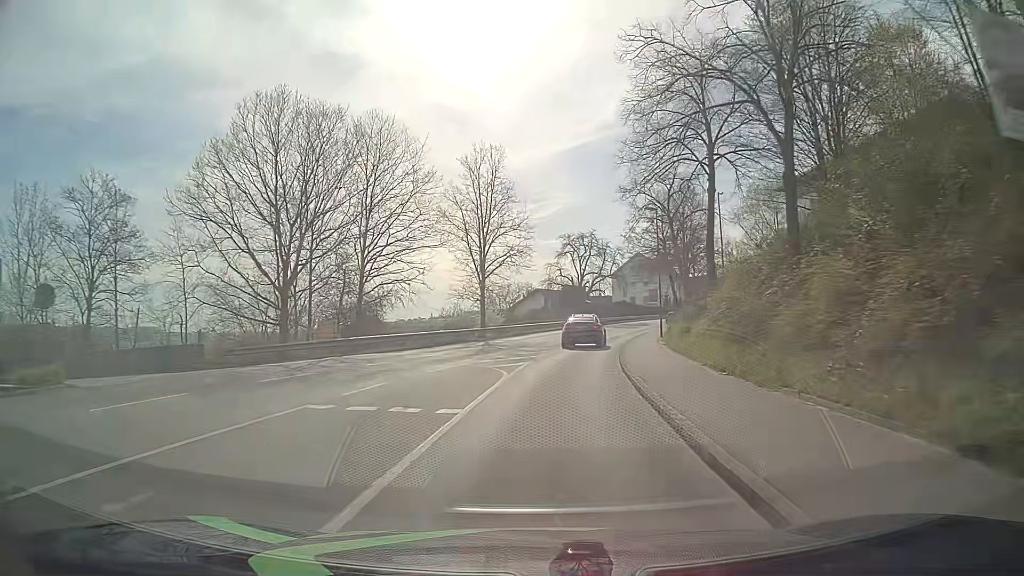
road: tertiary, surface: asphalt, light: Day
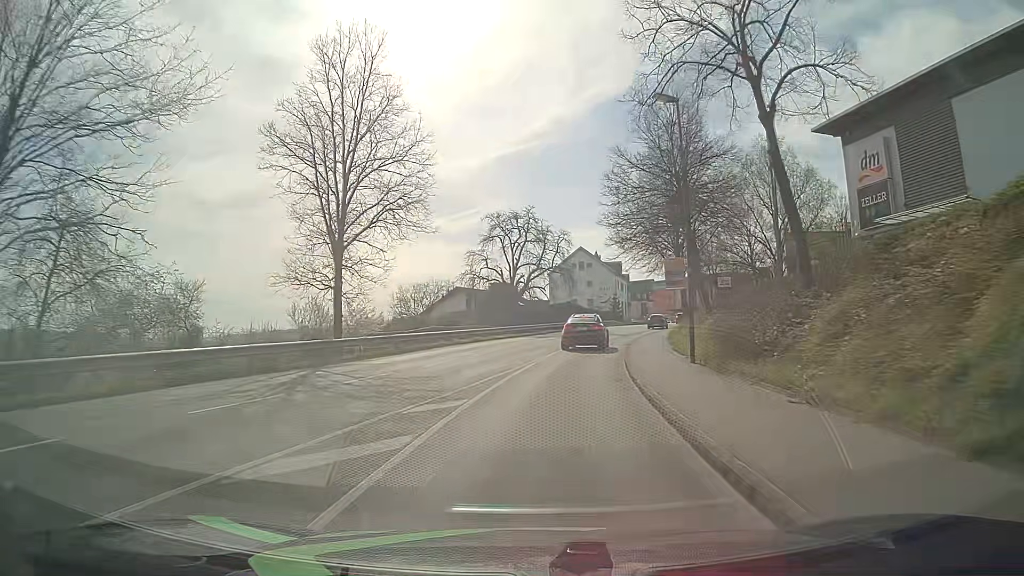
(+1.2, +22.4) m; +5°
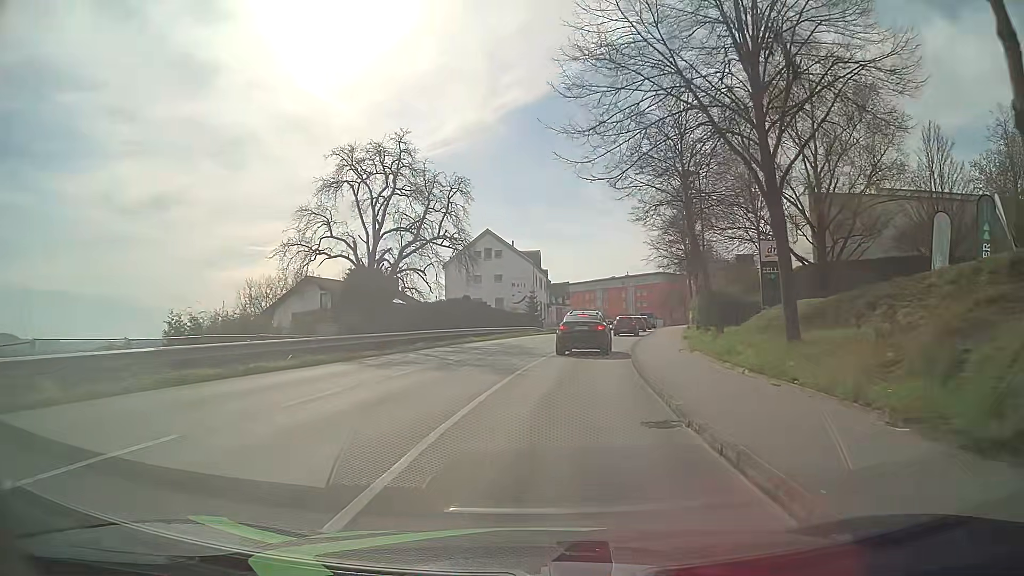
(+2.0, +28.0) m; +8°
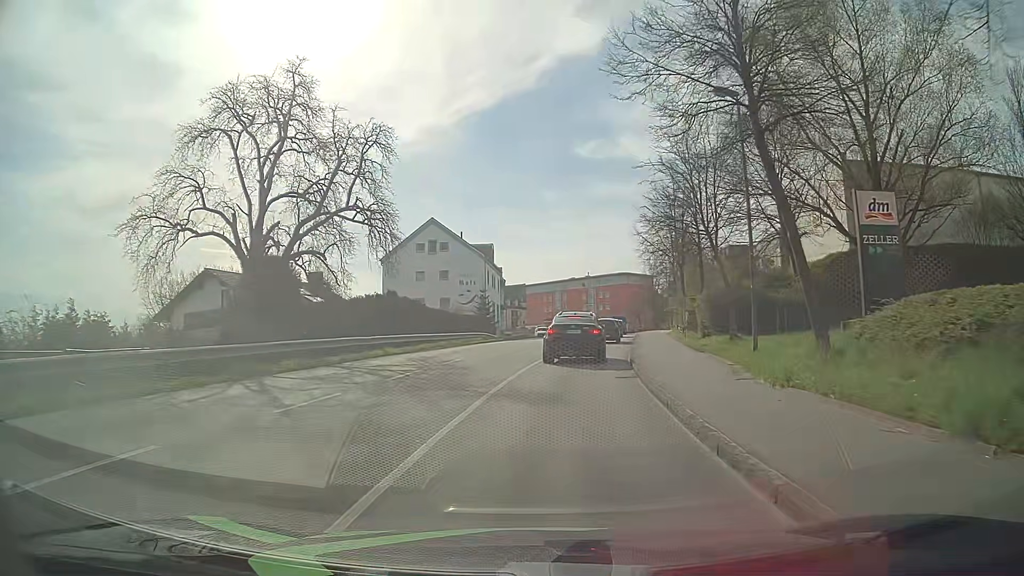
(+0.4, +12.0) m; +3°
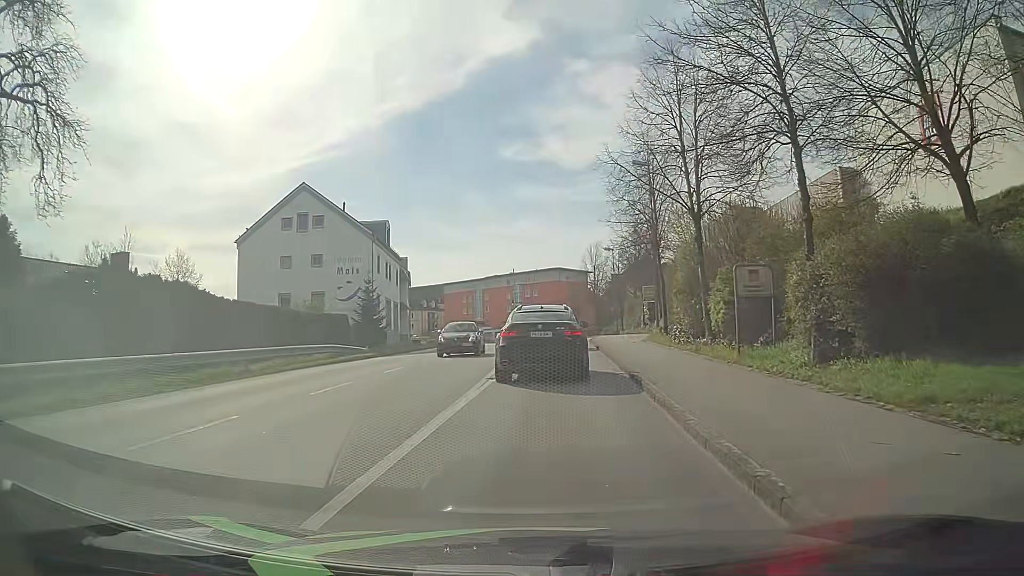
(+1.3, +20.3) m; +5°
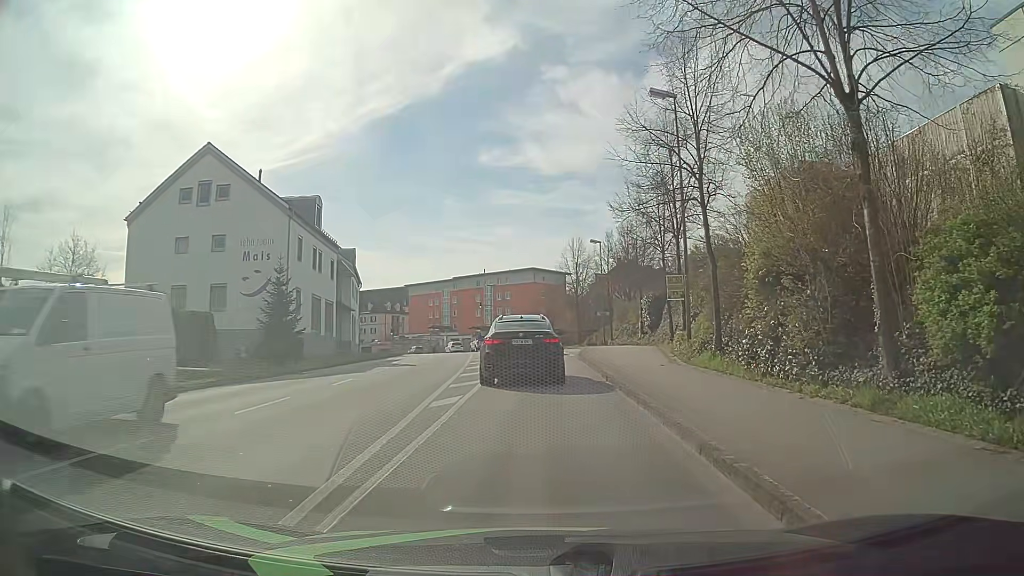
(+0.7, +13.6) m; +3°
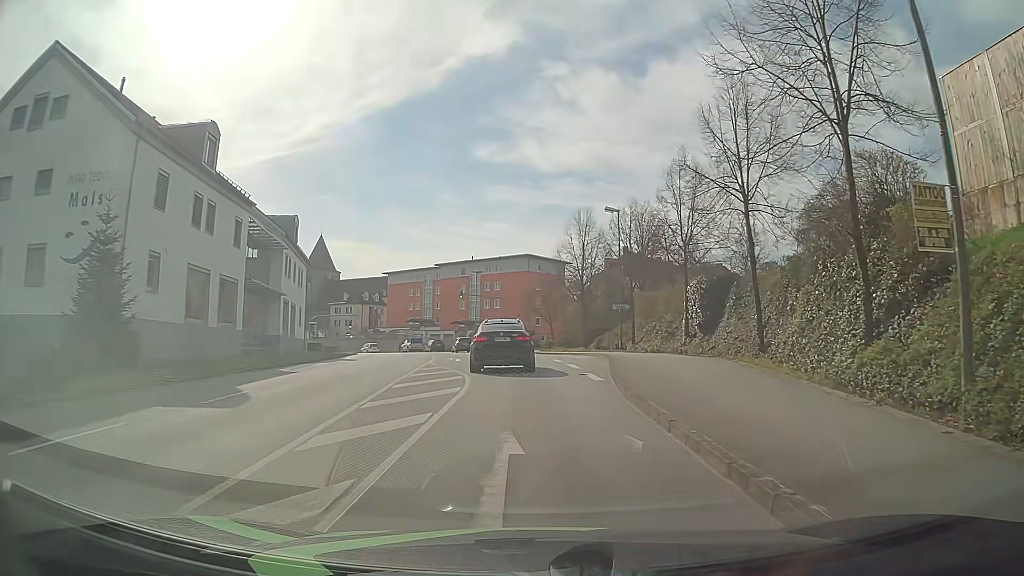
(+0.3, +17.2) m; +2°
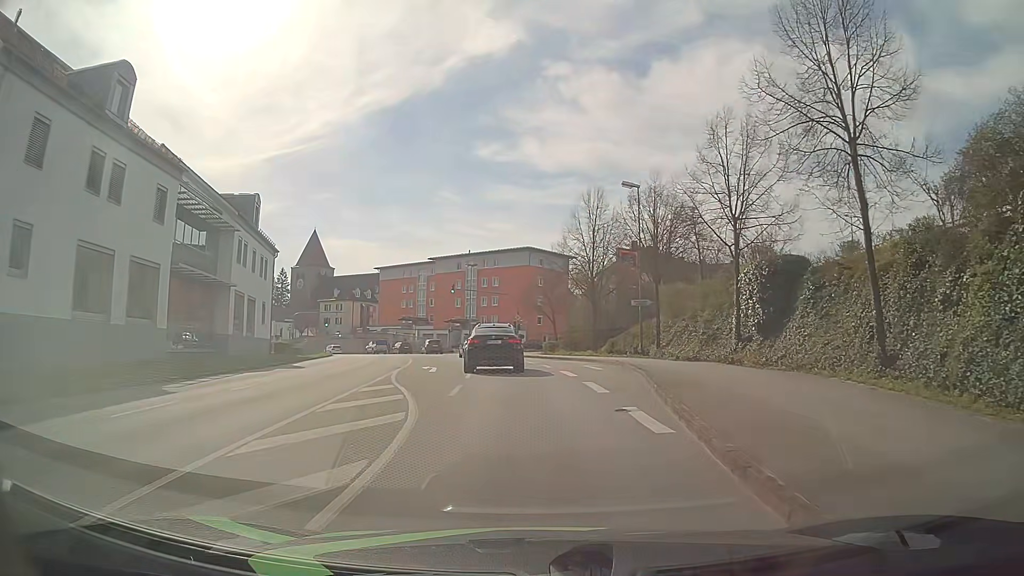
(-0.1, +8.8) m; -1°
(0, +10) (0, +20) (-1, +30) (-3, +40) (-5, +50) (-7, +59) (-10, +69) (-14, +78) (-18, +87) (-23, +96) m
